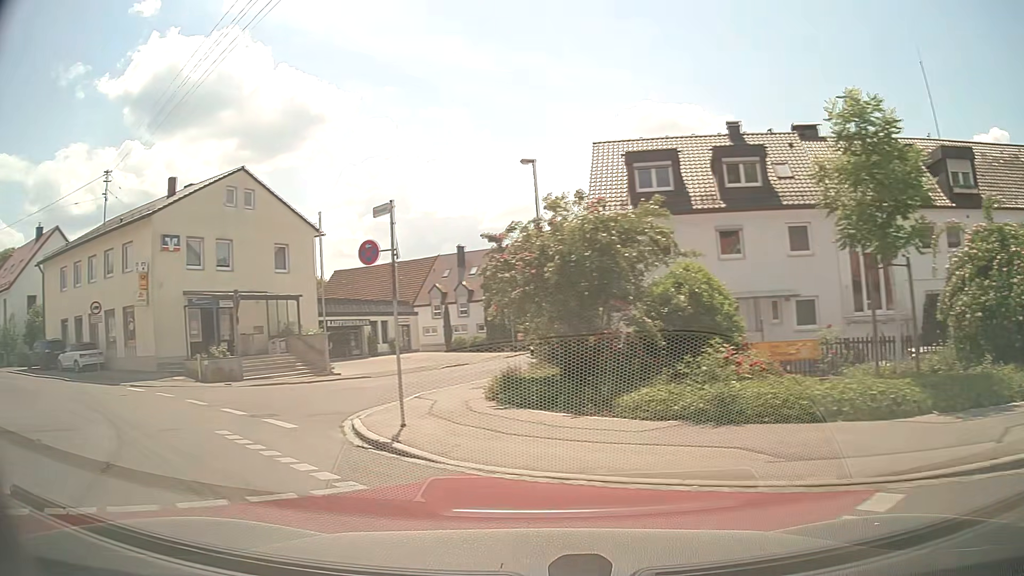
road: residential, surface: asphalt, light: Day
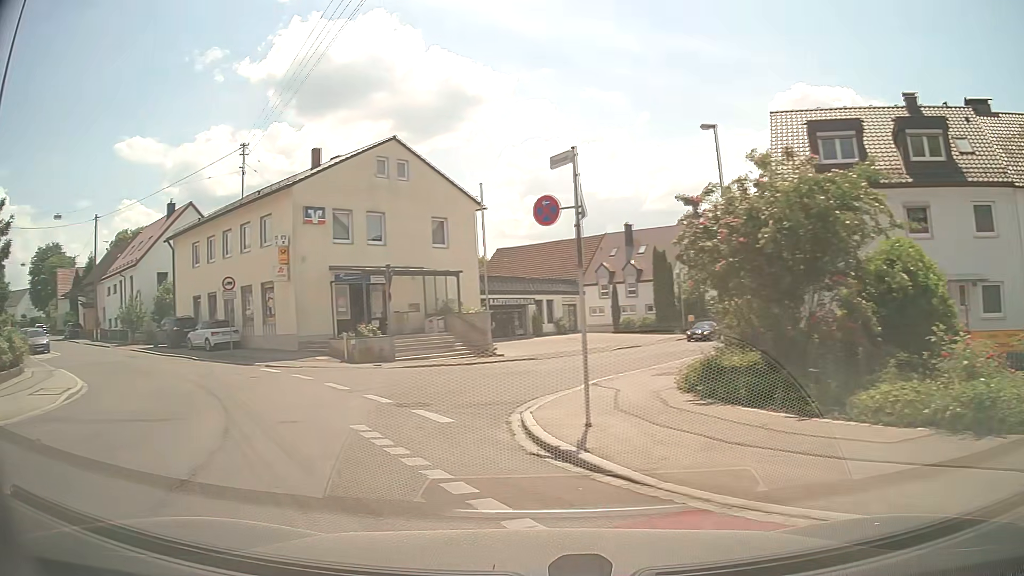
(-0.2, +2.1) m; -13°
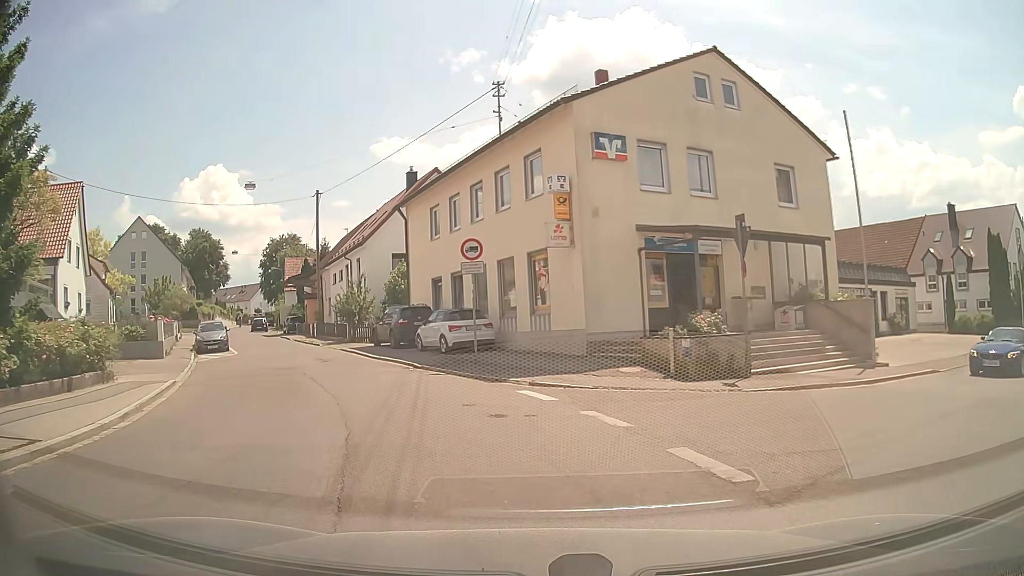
(-3.0, +10.1) m; -23°
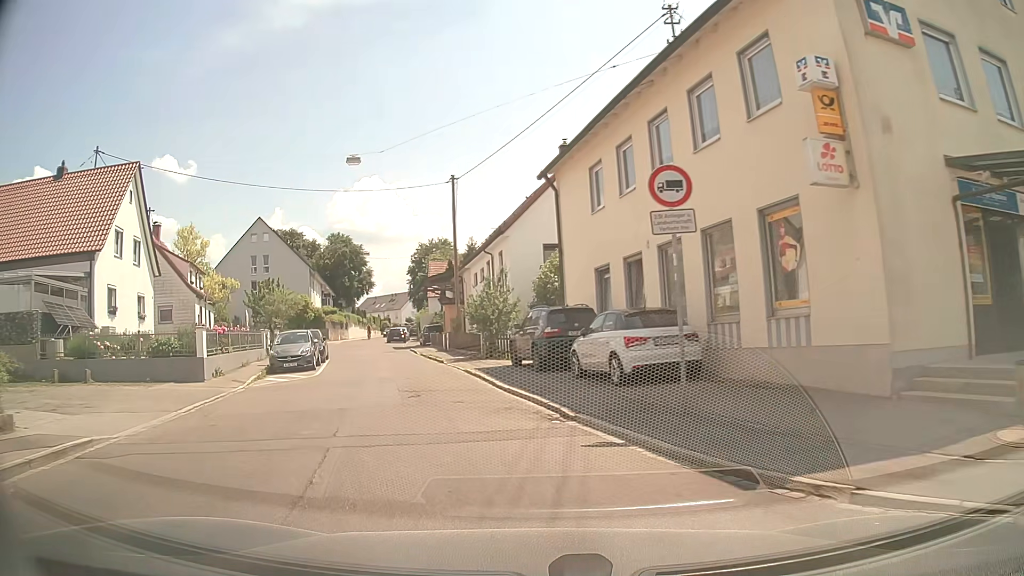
(-0.7, +9.0) m; -11°
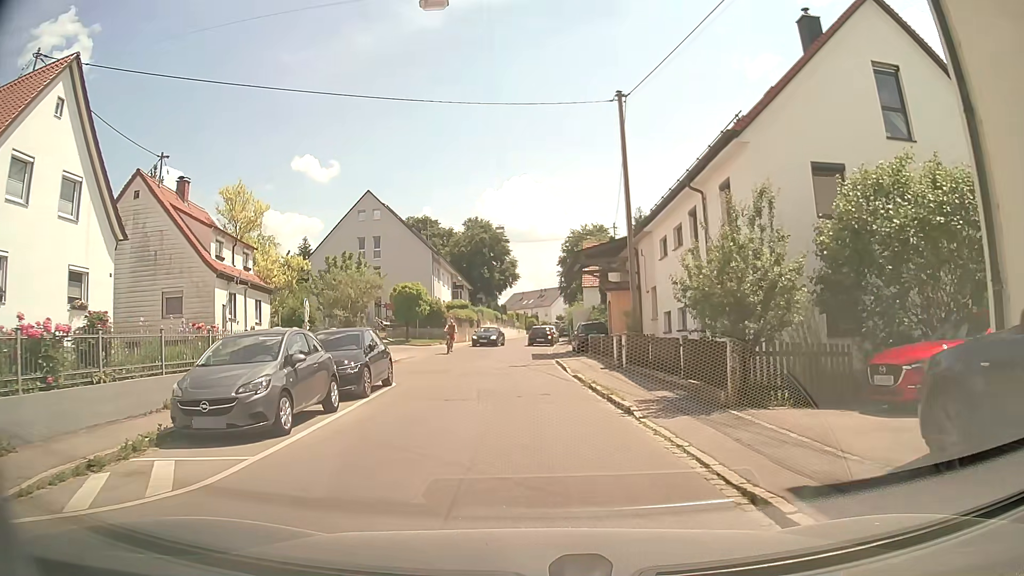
(-2.7, +15.4) m; -14°
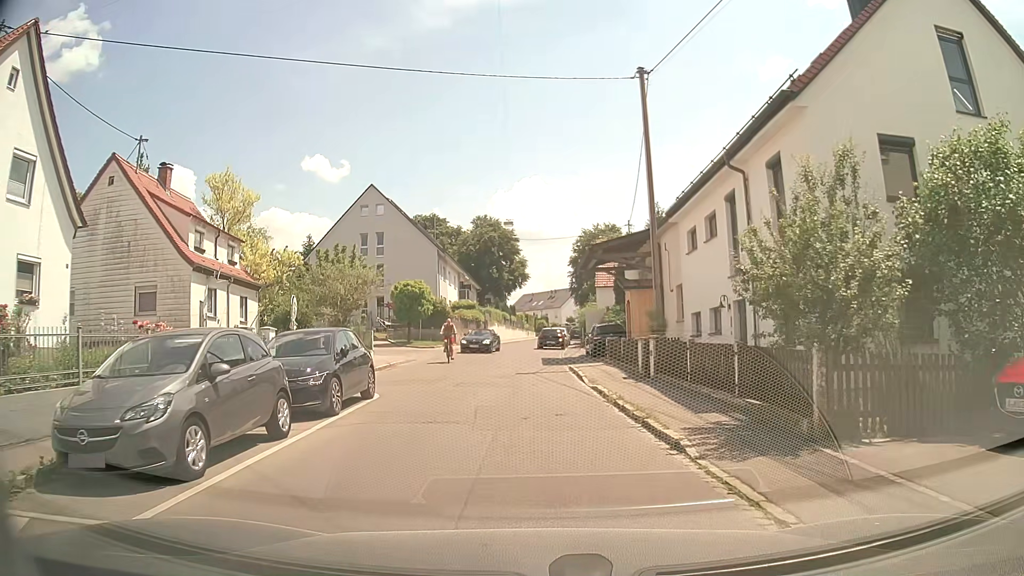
(-0.1, +2.9) m; -2°
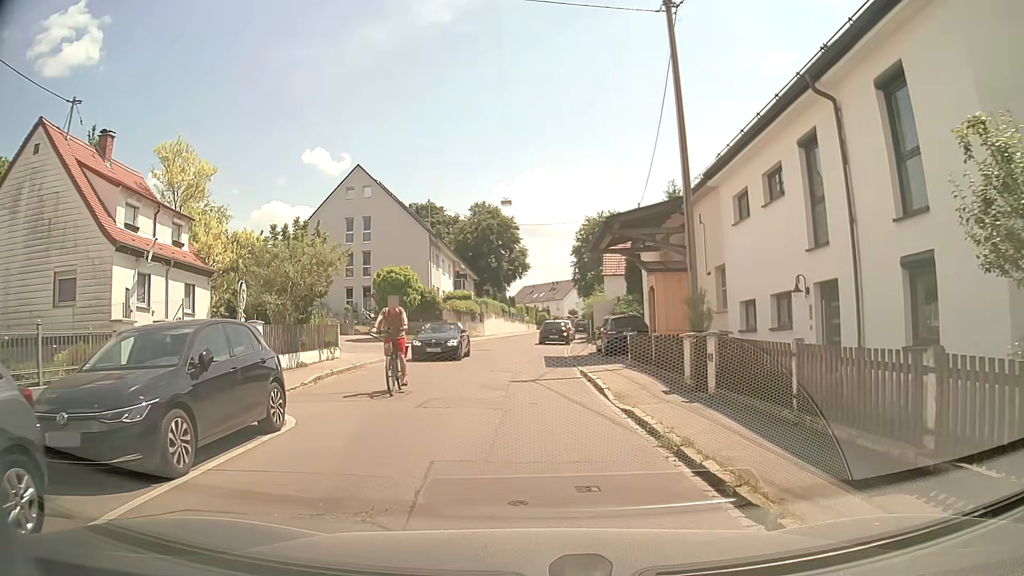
(0.0, +5.1) m; -1°
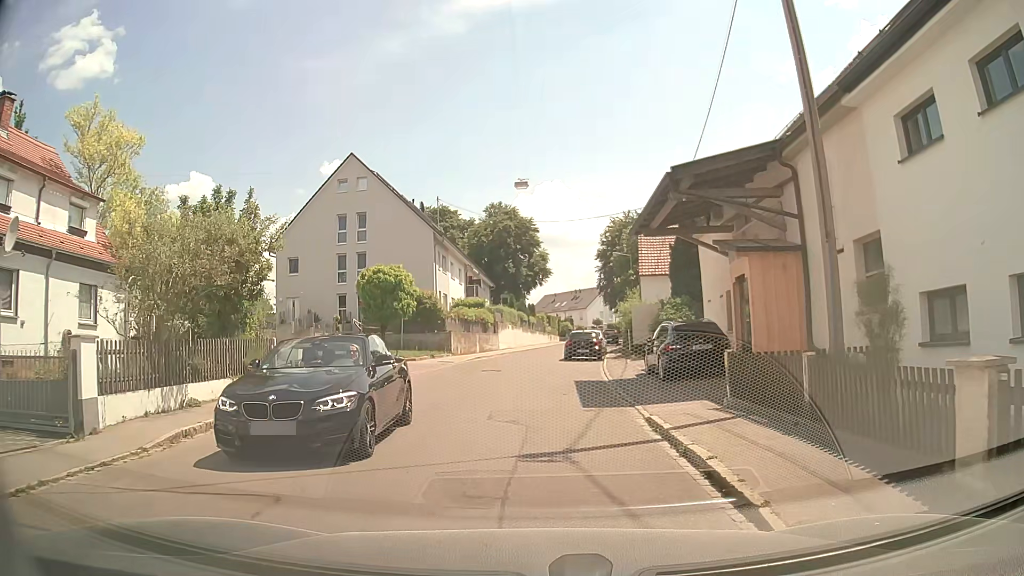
(+0.1, +7.8) m; 0°
(0, +10) (0, +20) (-1, +30) (0, +40) (+1, +50) (+3, +60) (+4, +70) (+7, +79) (+9, +89) (+12, +99) m
